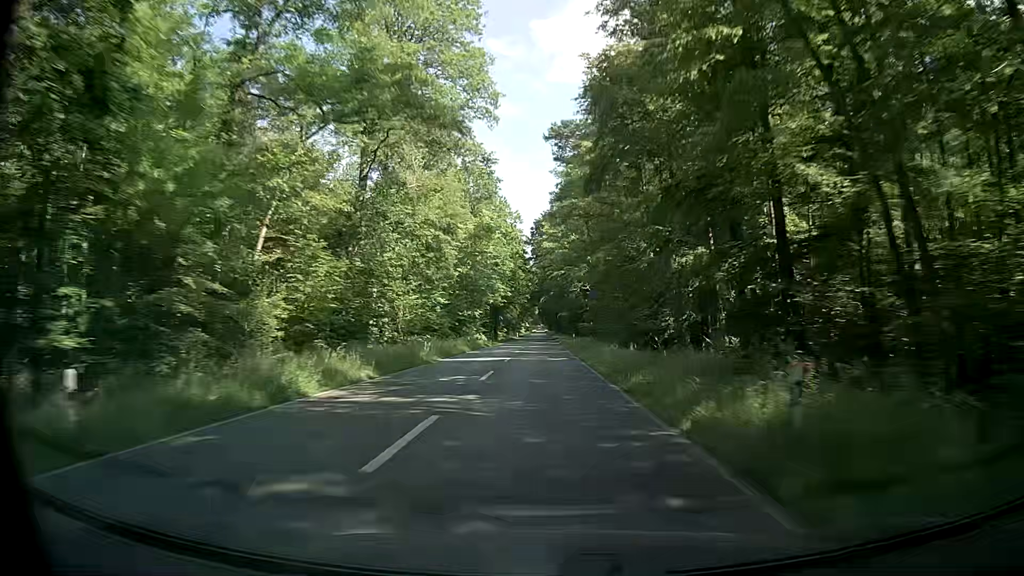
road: primary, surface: asphalt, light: Day
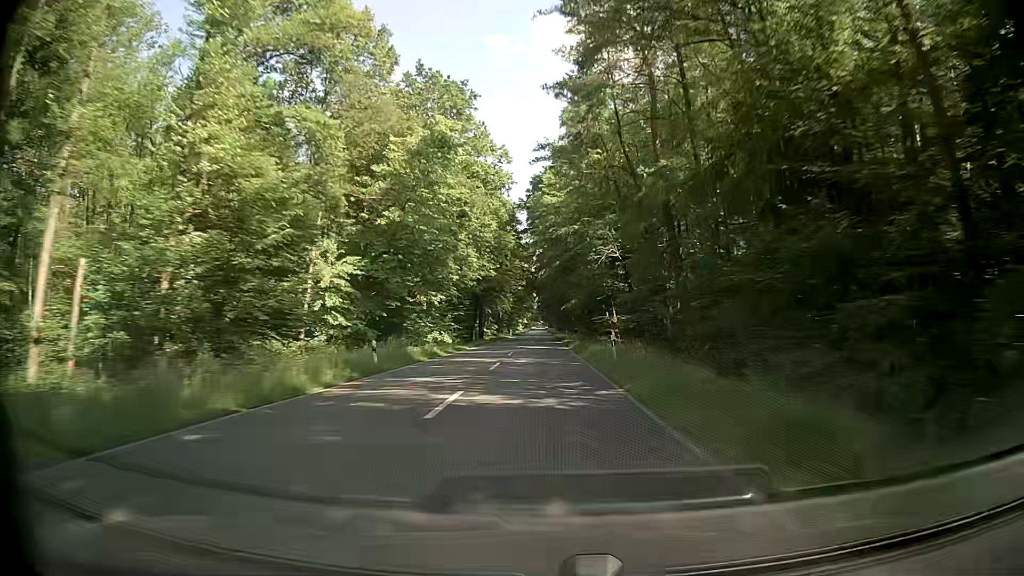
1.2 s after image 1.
(+0.3, +31.9) m; +1°
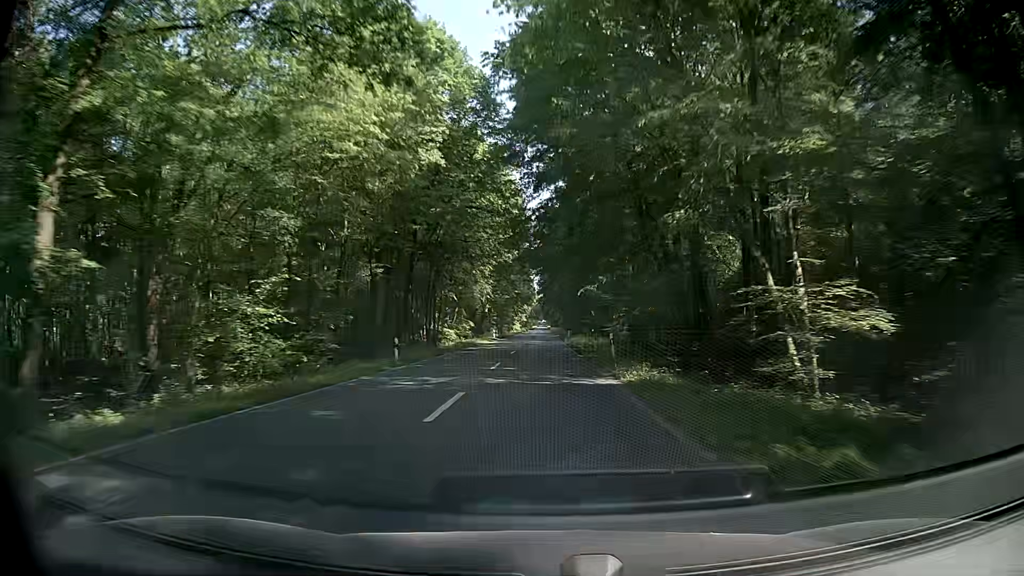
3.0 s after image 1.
(+0.1, +47.8) m; 0°
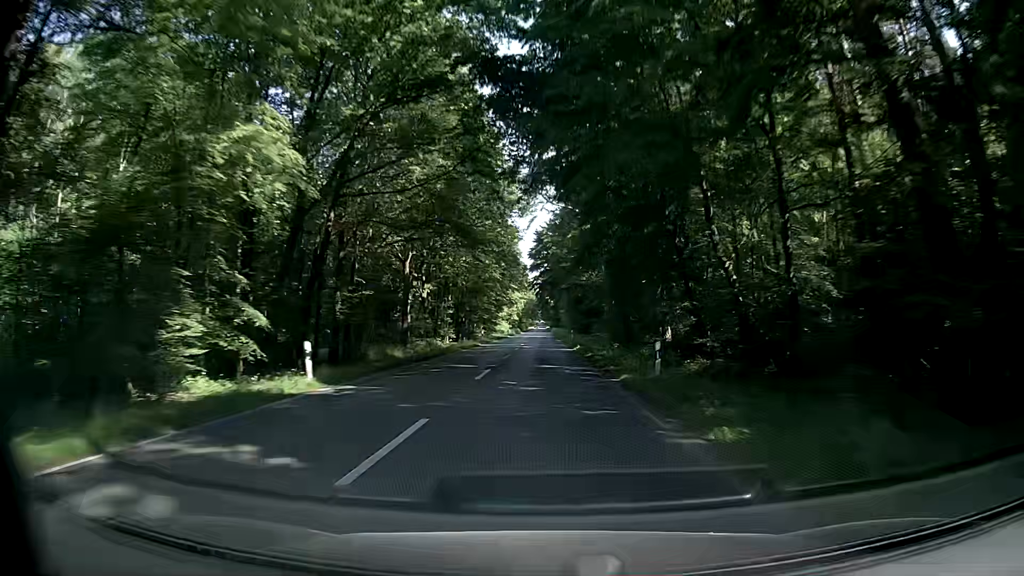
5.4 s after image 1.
(+0.1, +63.2) m; +1°
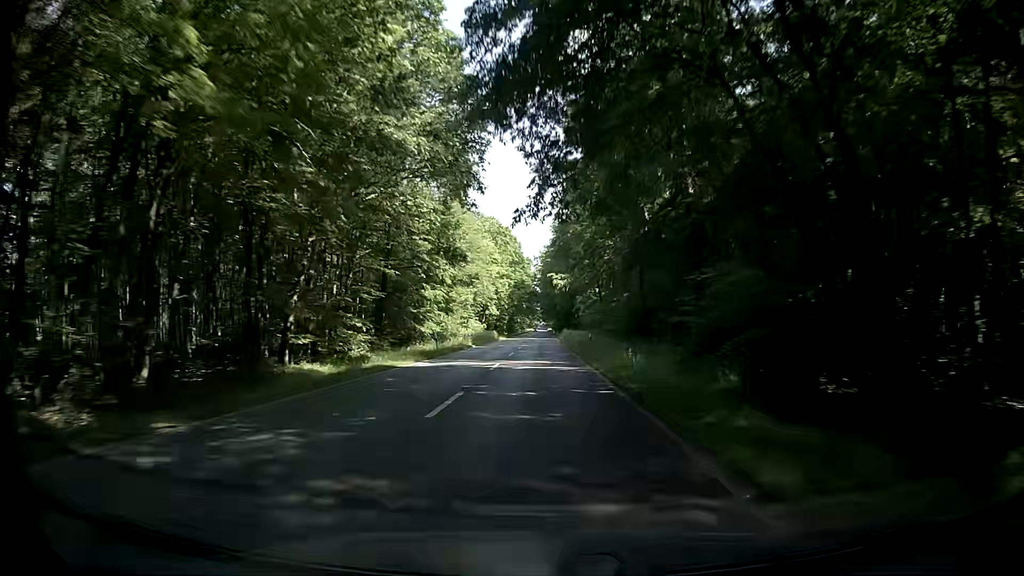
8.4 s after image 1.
(-0.7, +78.5) m; 0°
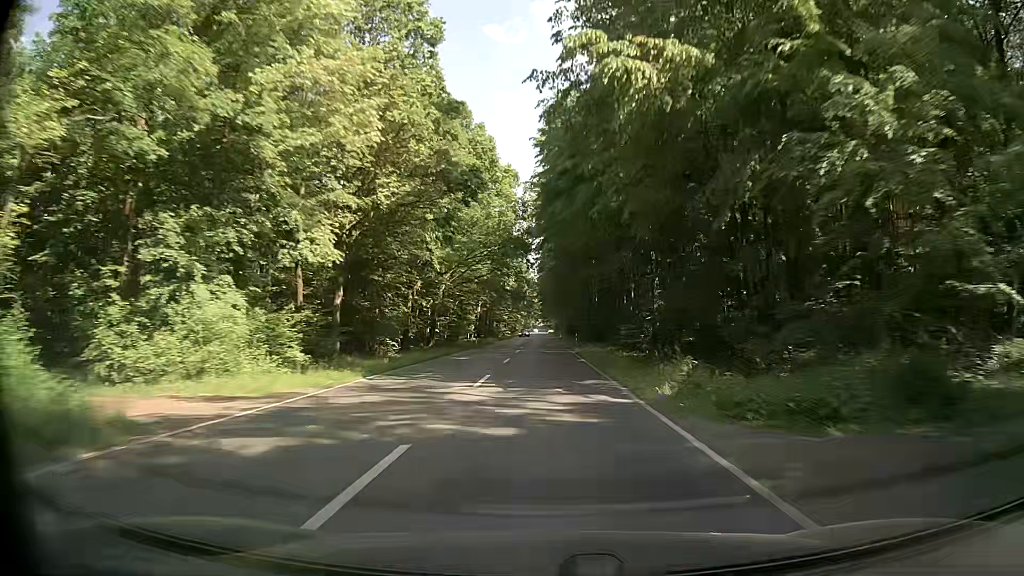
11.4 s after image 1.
(-0.3, +77.7) m; 0°
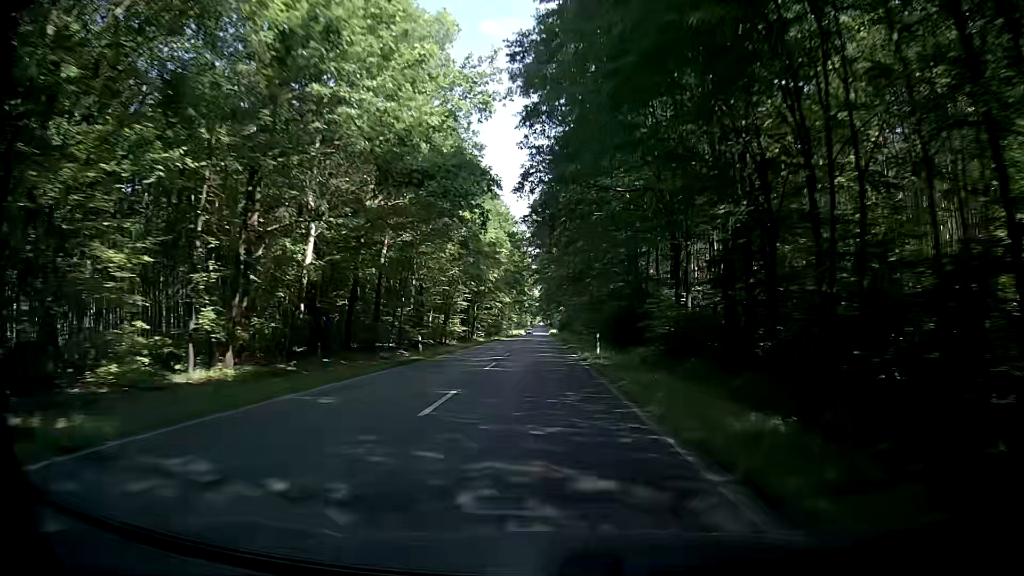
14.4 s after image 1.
(-0.2, +76.4) m; 0°
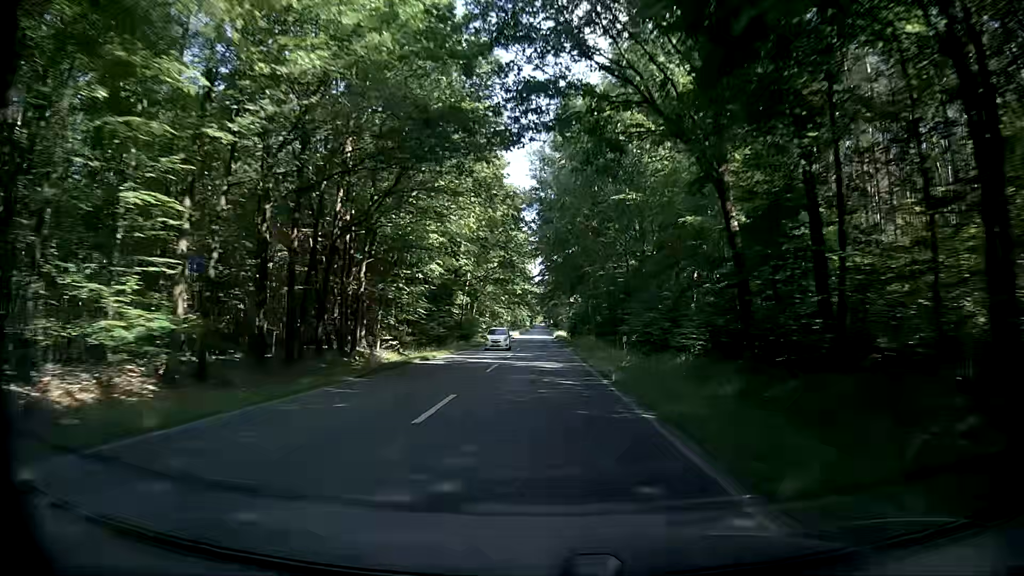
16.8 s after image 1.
(-0.1, +60.1) m; 0°
(0, +10) (0, +20) (0, +30) (0, +40) (0, +50) (0, +60) (0, +70) (0, +80) (0, +90) (0, +100) m
